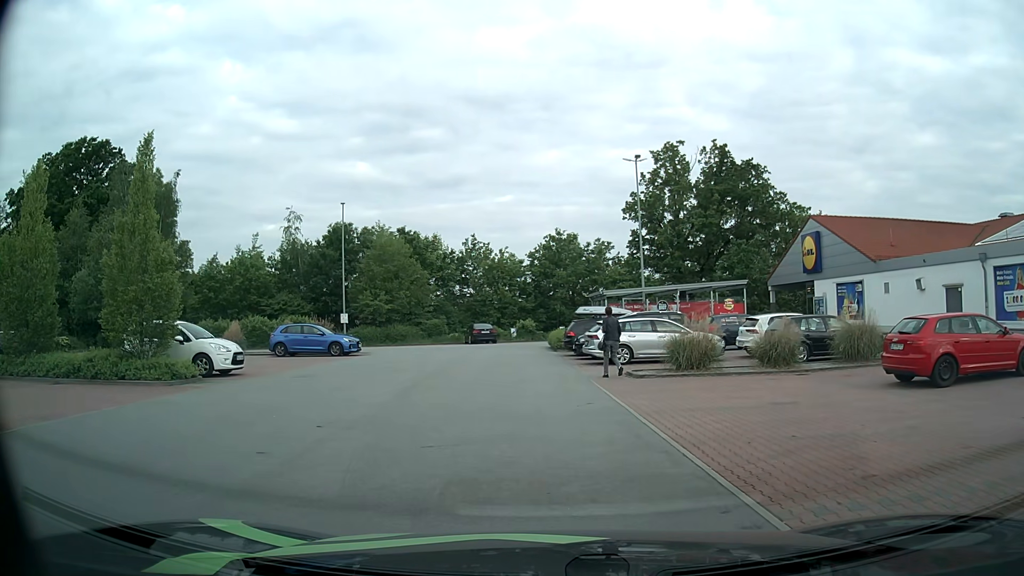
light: Day
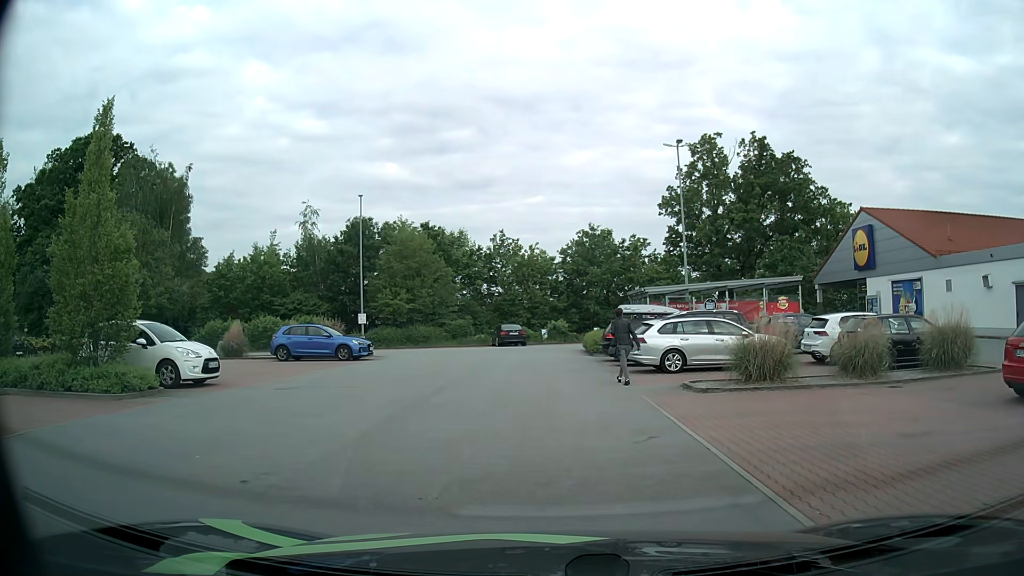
(-0.1, +3.3) m; -2°
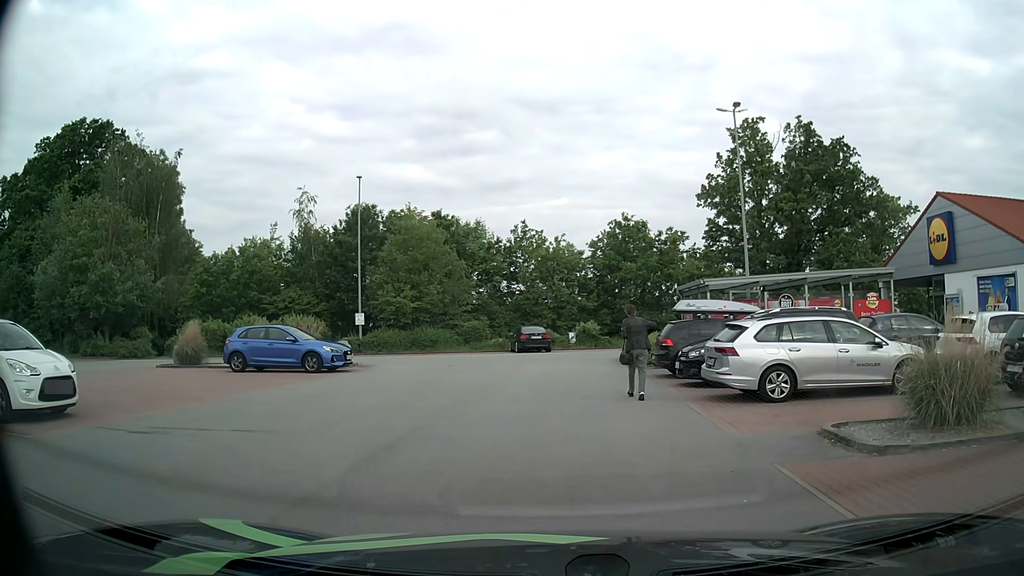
(-0.1, +6.4) m; -2°
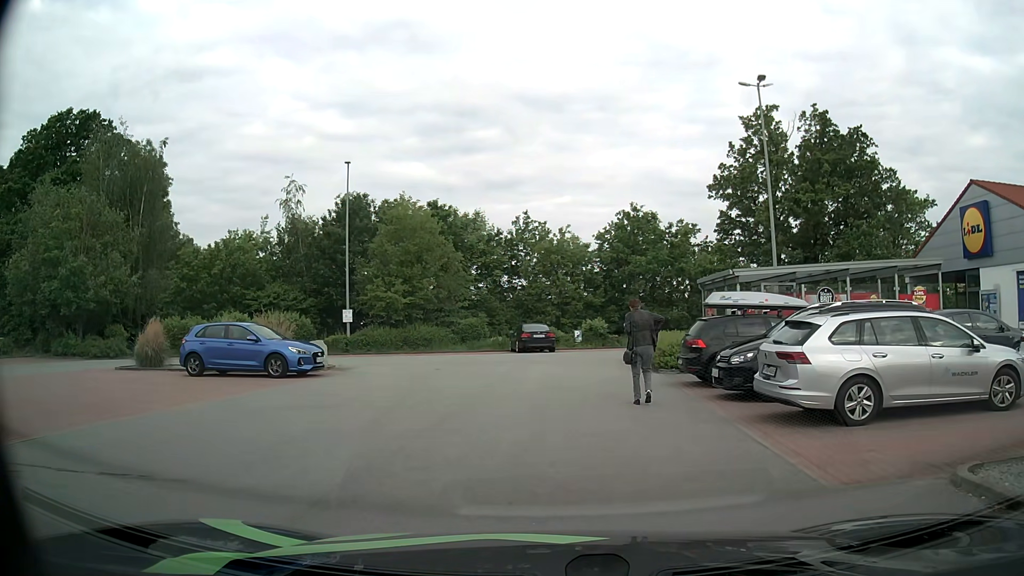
(0.0, +3.1) m; 0°
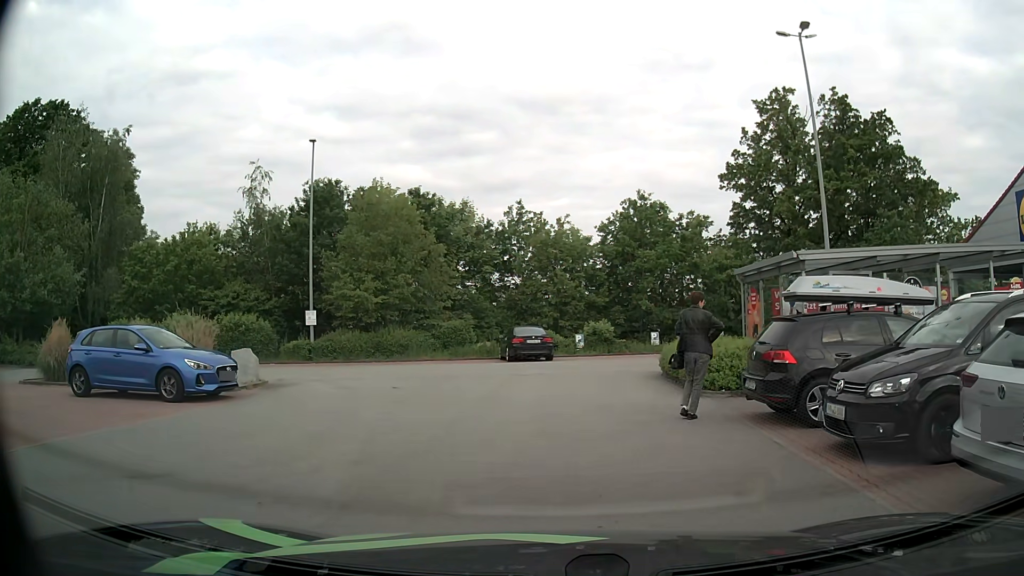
(0.0, +5.2) m; 0°
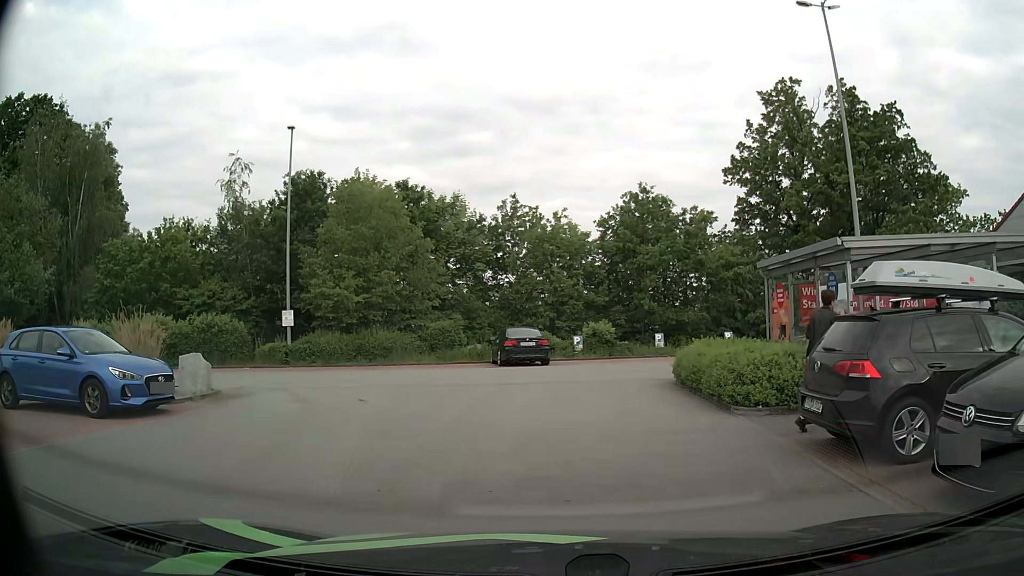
(0.0, +2.4) m; 0°
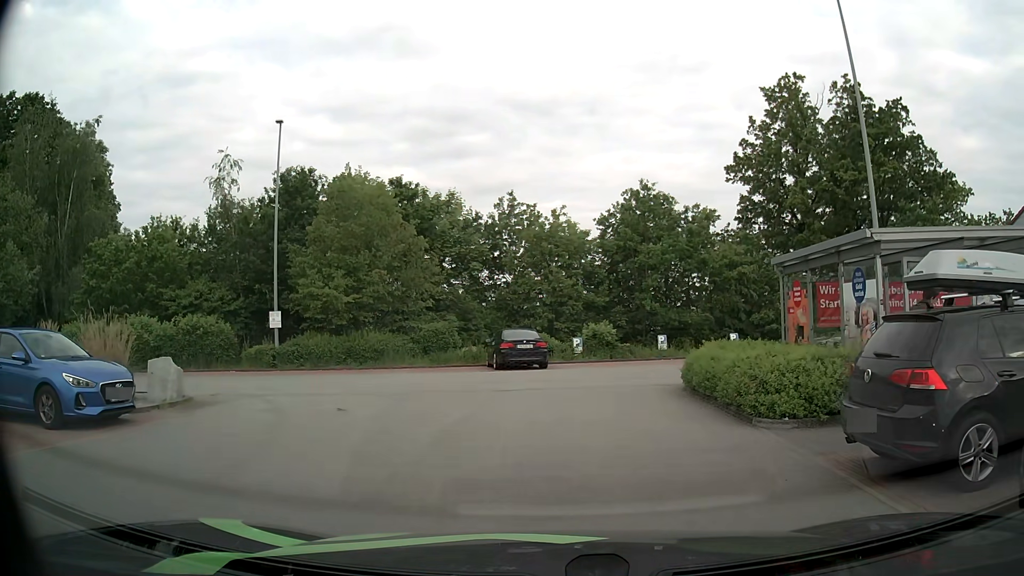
(0.0, +1.2) m; +1°
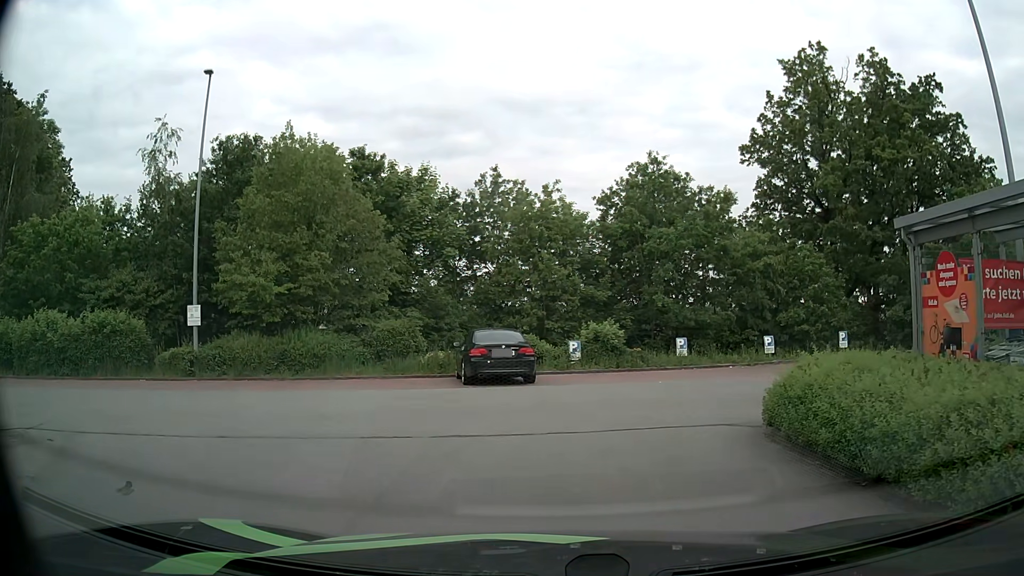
(0.0, +6.1) m; 0°
